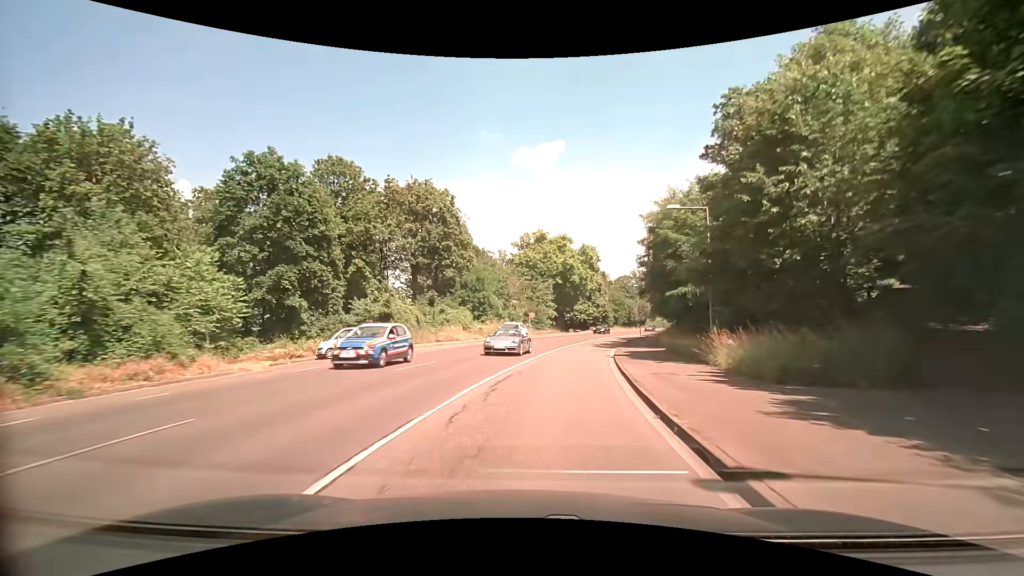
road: secondary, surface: asphalt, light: Day
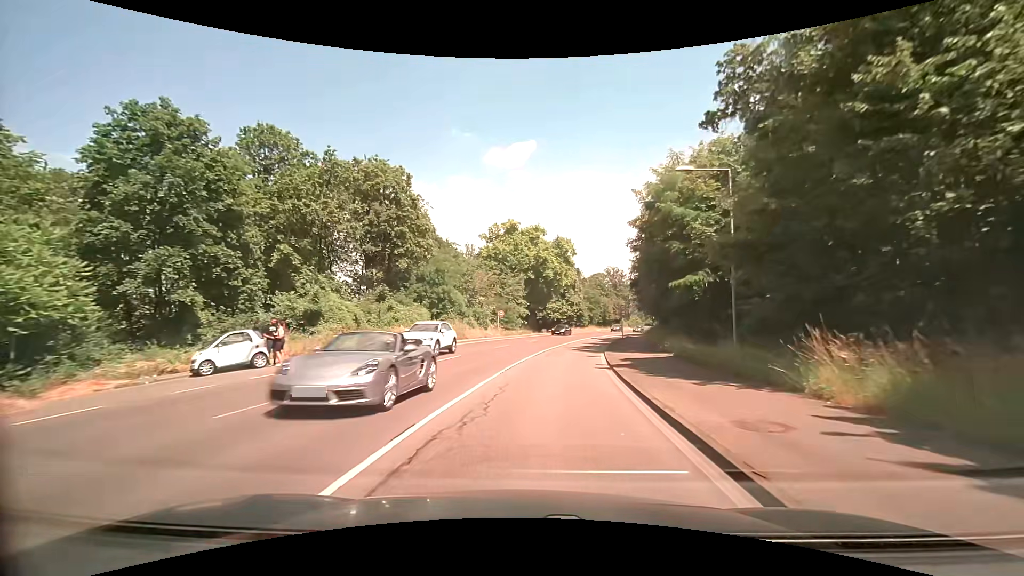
(+0.2, +7.5) m; +3°
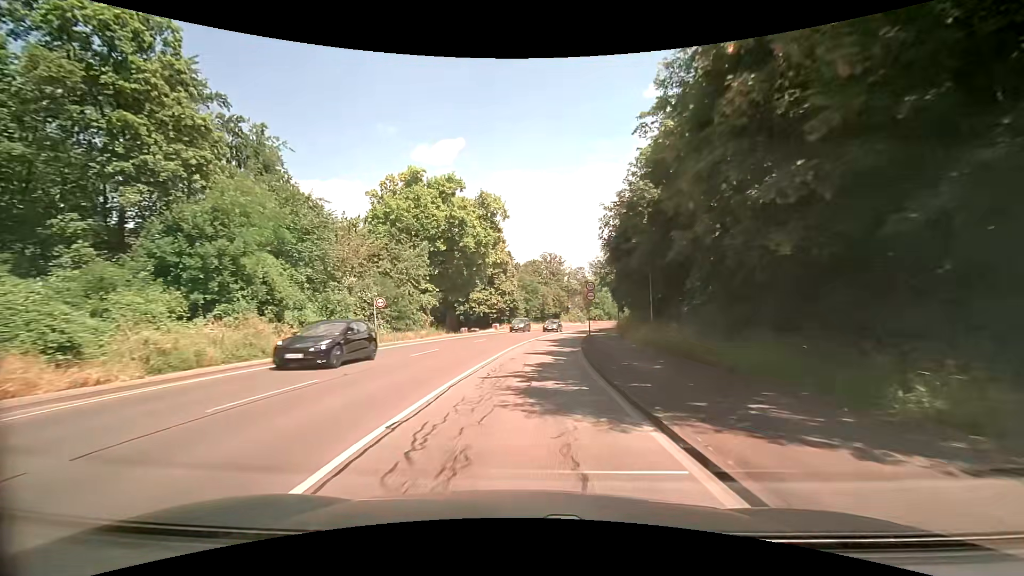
(+1.7, +23.0) m; +7°
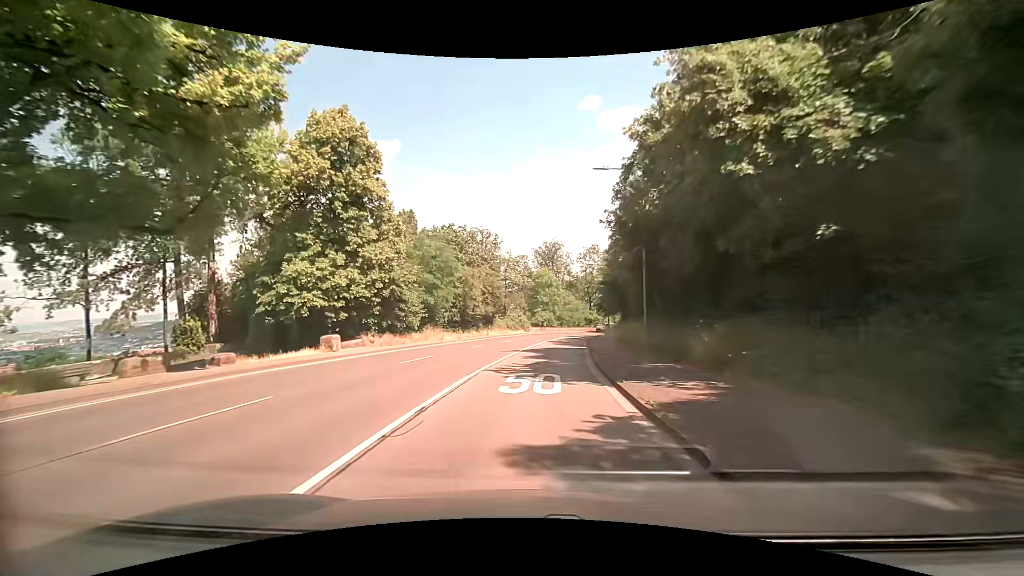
(+2.8, +37.3) m; +9°
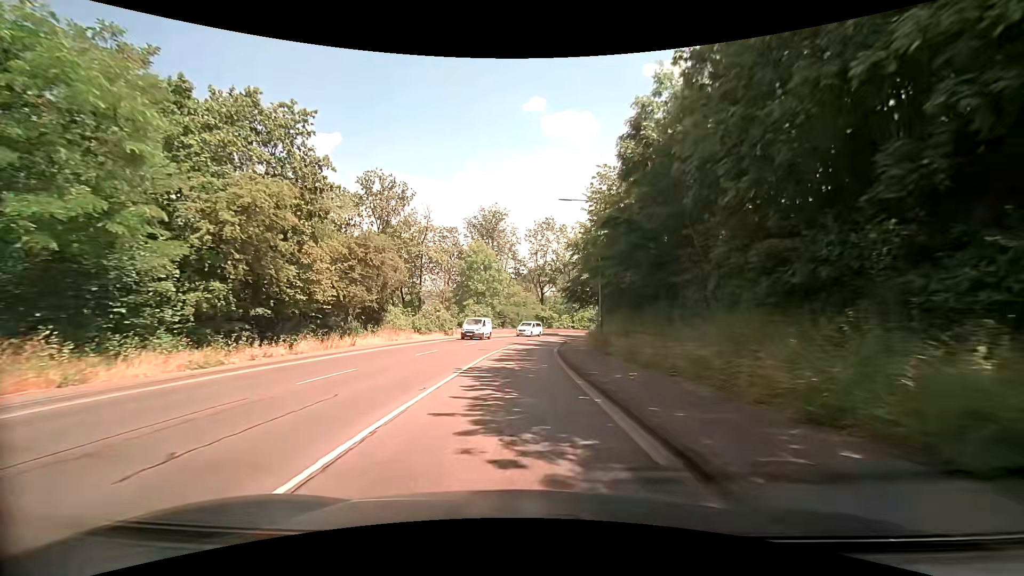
(+1.3, +29.4) m; +6°
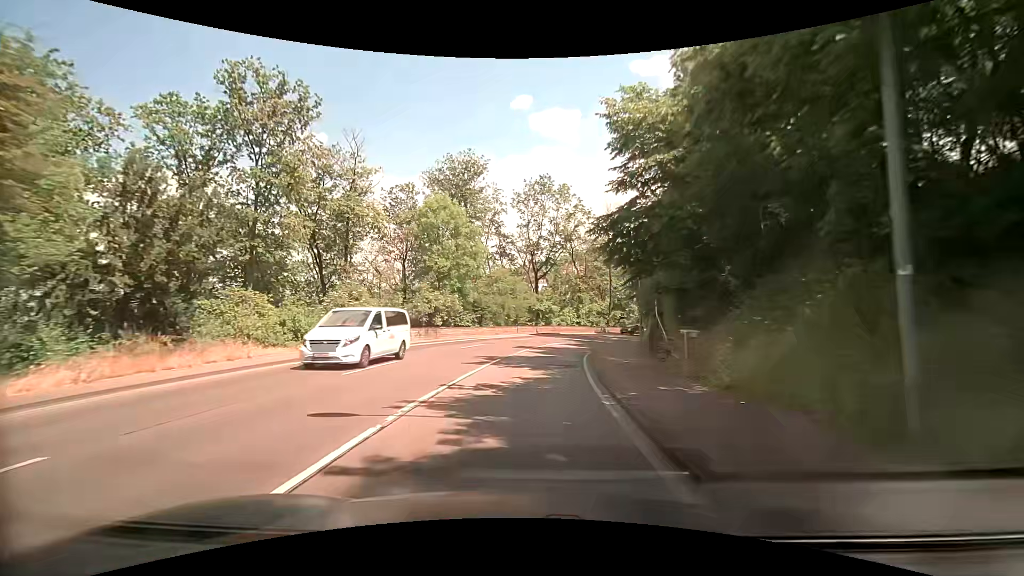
(+0.2, +22.2) m; 0°
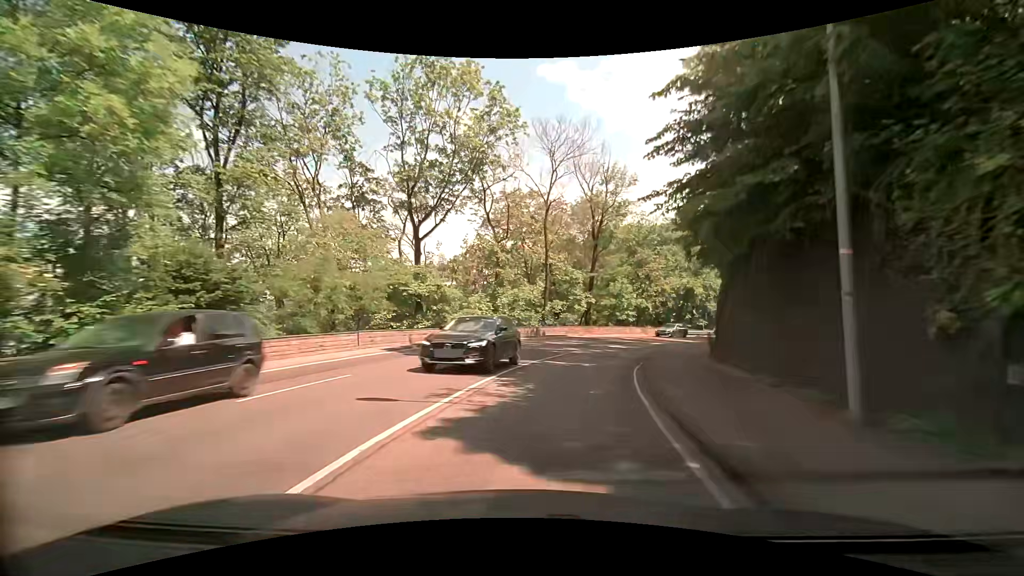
(+2.4, +28.6) m; +10°
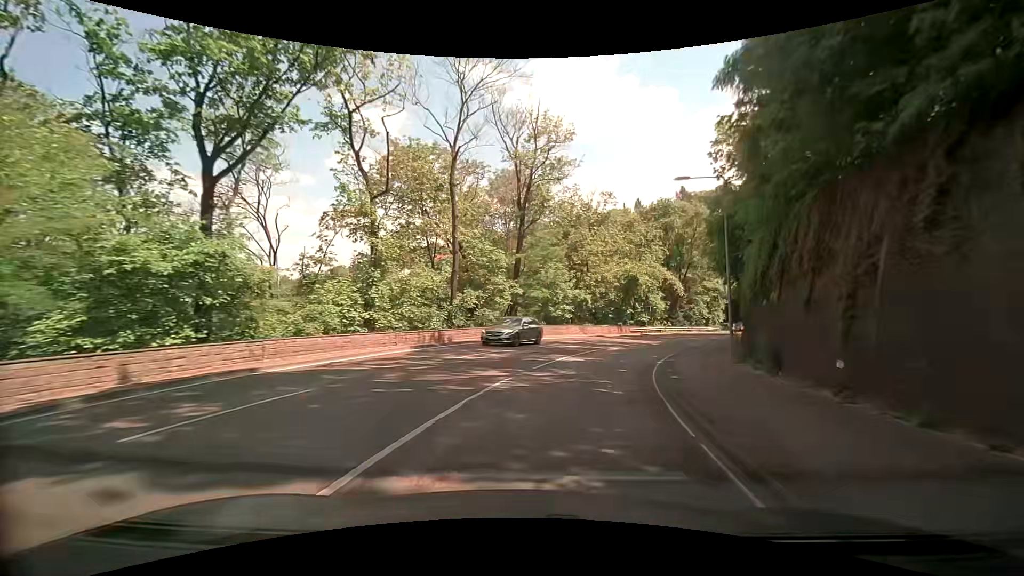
(+1.1, +13.3) m; +9°
(+1, +10) (+3, +20) (+7, +29) (+12, +37) (+18, +45) (+24, +53) (+30, +61) (+36, +70) (+41, +78) (+45, +87) m
